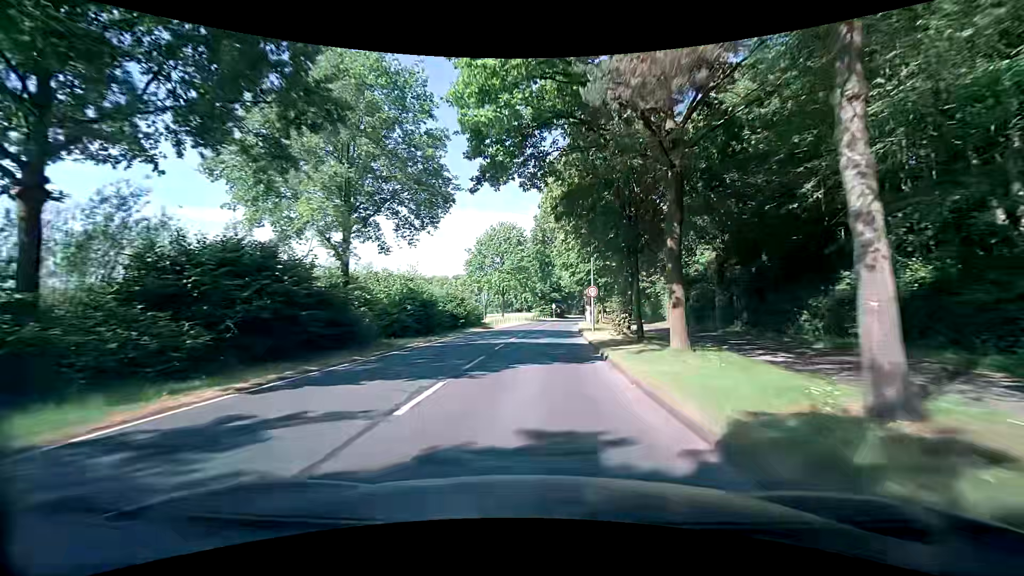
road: tertiary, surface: asphalt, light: Day
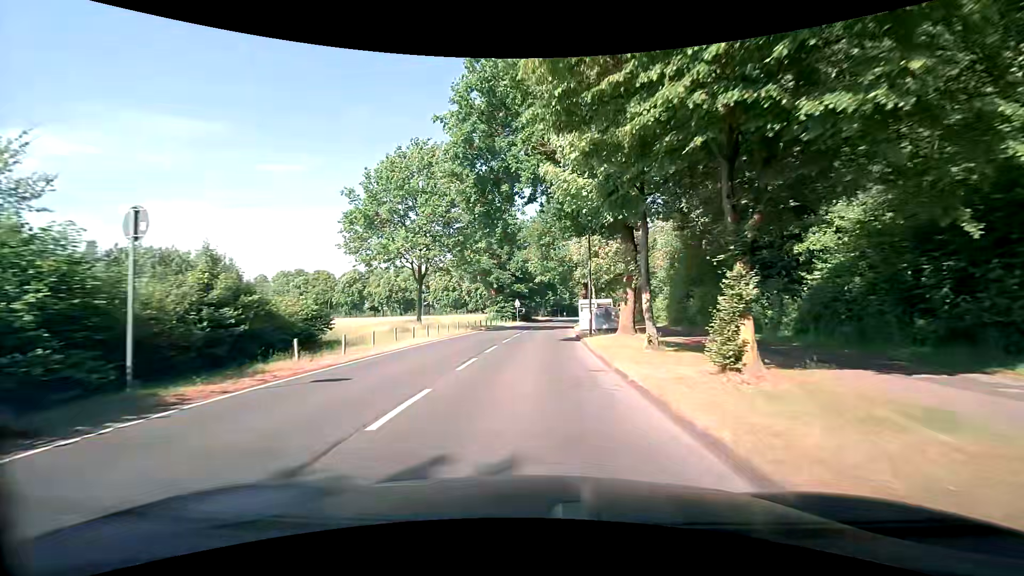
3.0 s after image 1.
(+1.3, +35.9) m; +4°
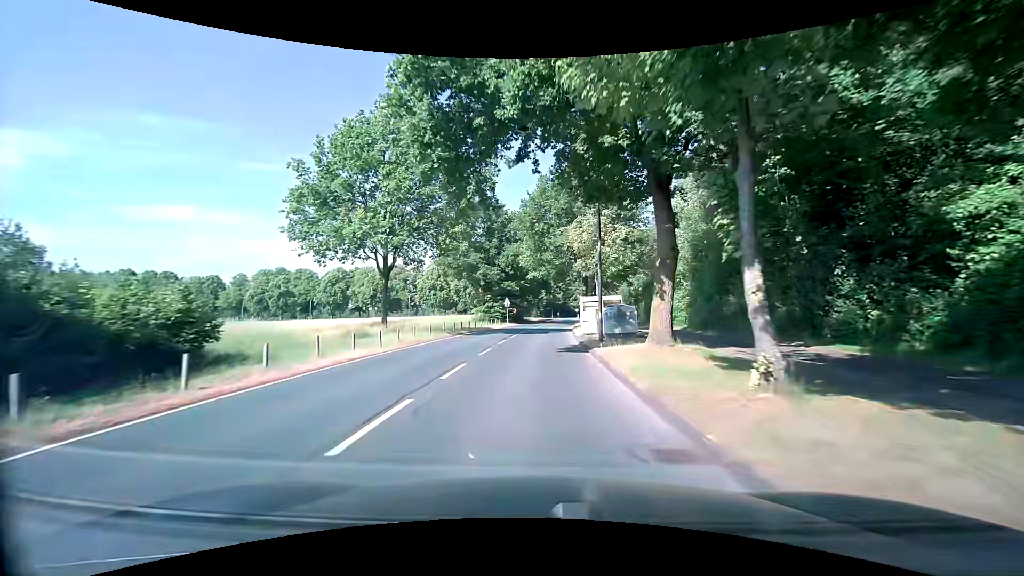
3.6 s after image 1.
(0.0, +7.1) m; 0°
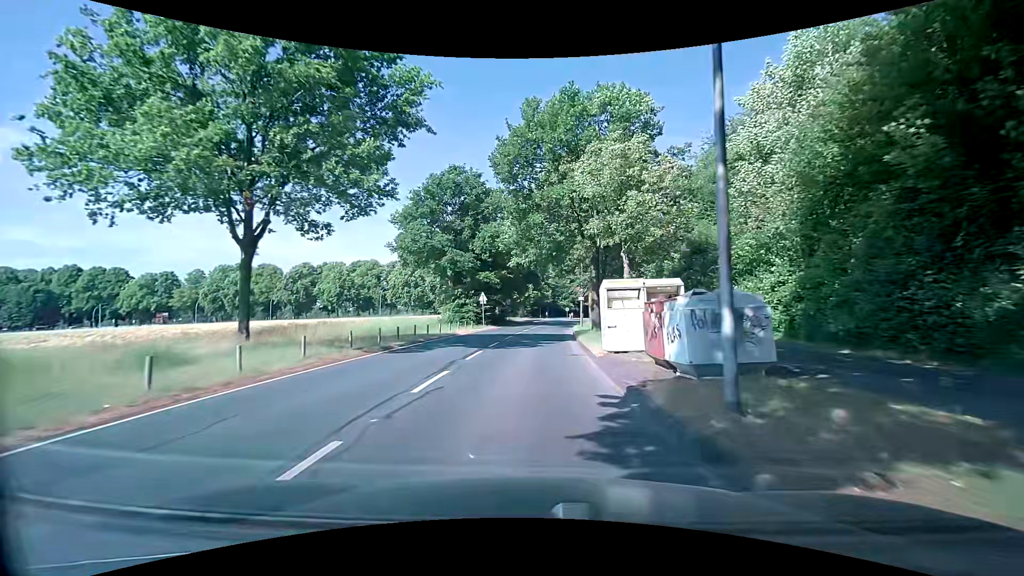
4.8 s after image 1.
(+0.3, +14.0) m; +2°
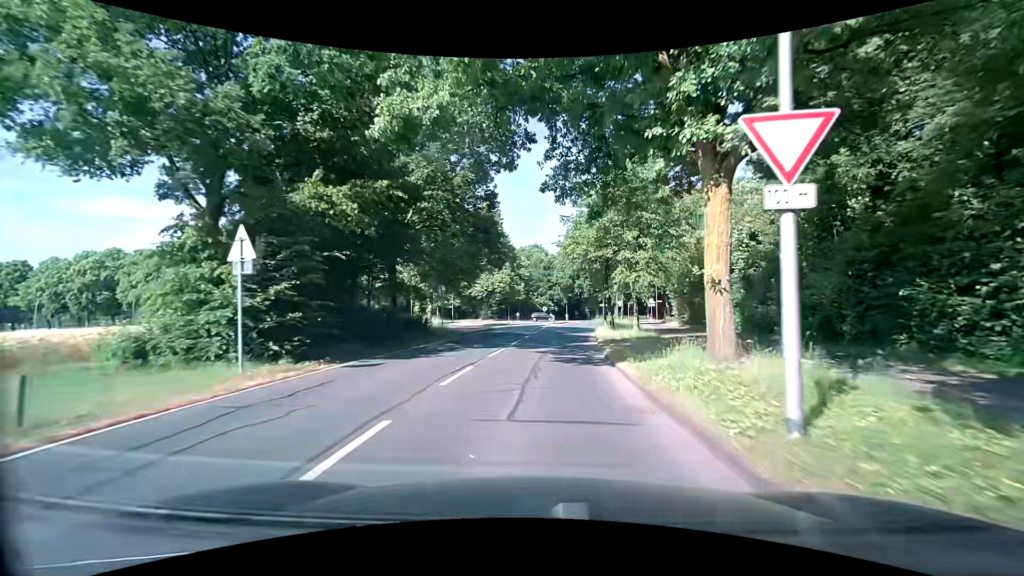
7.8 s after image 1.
(+0.8, +34.3) m; +3°
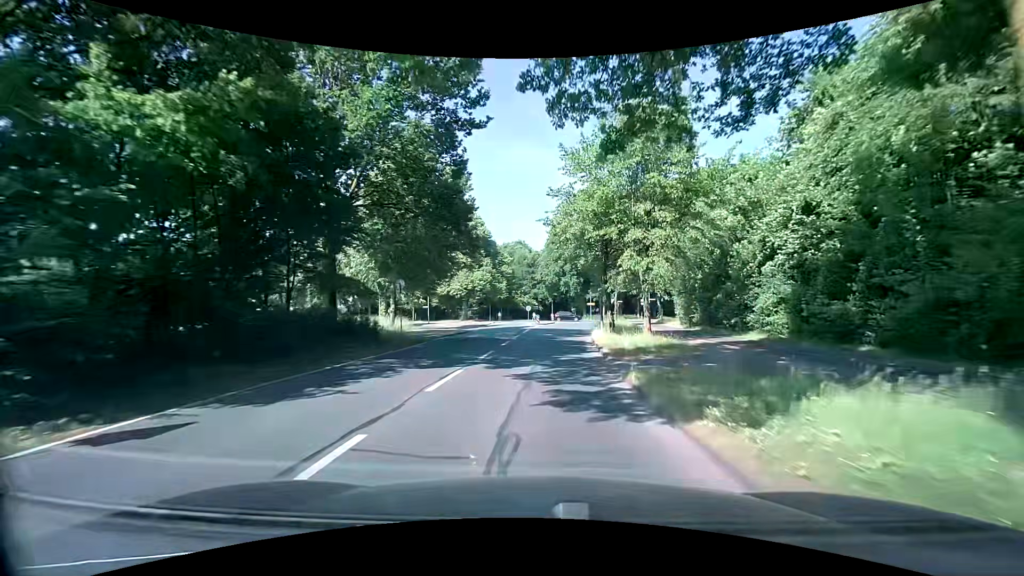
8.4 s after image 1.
(+0.2, +6.7) m; +3°
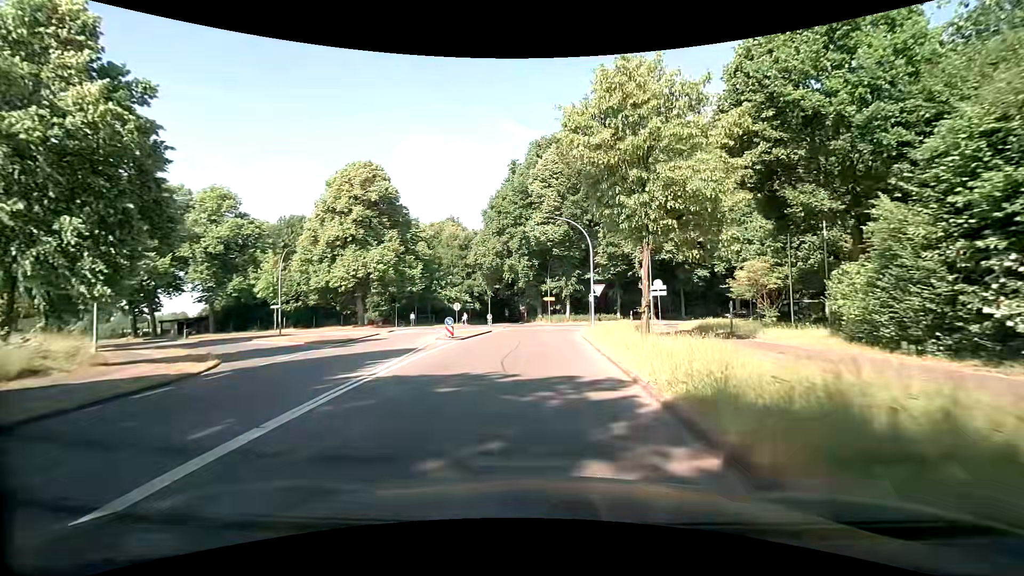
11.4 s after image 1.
(+1.6, +31.3) m; +6°
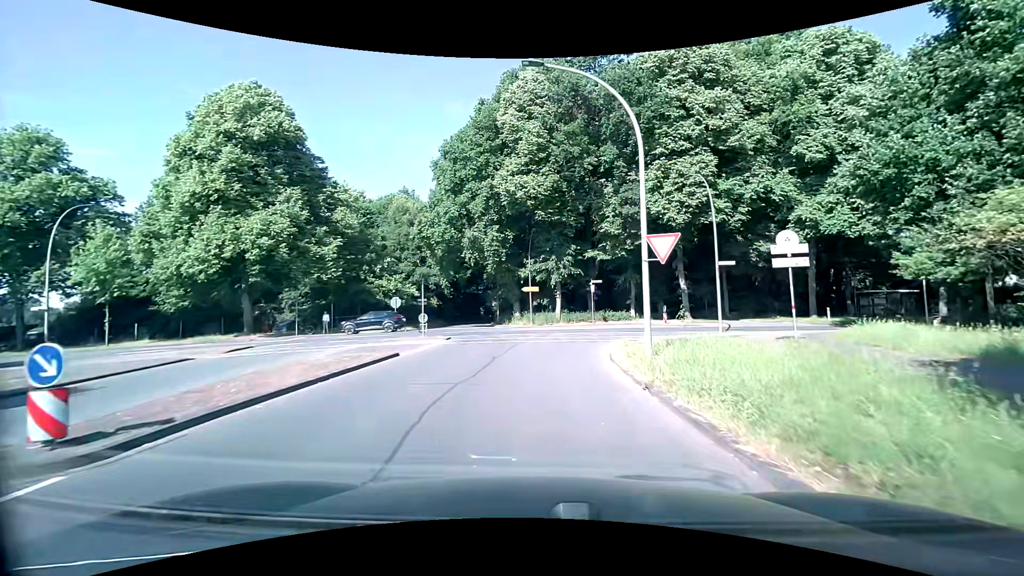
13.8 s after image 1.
(+0.5, +20.2) m; +3°
(0, +10) (+1, +20) (+5, +29) (+14, +31) (+24, +32) (+34, +33) (+44, +34) (+54, +36) (+64, +37) (+74, +37) m
